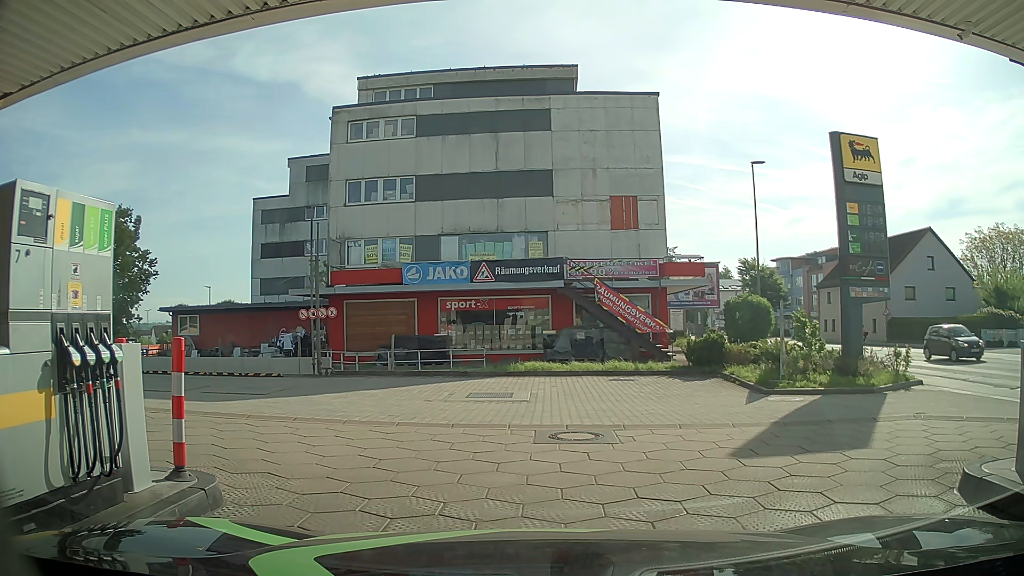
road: service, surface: paving_stones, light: Day
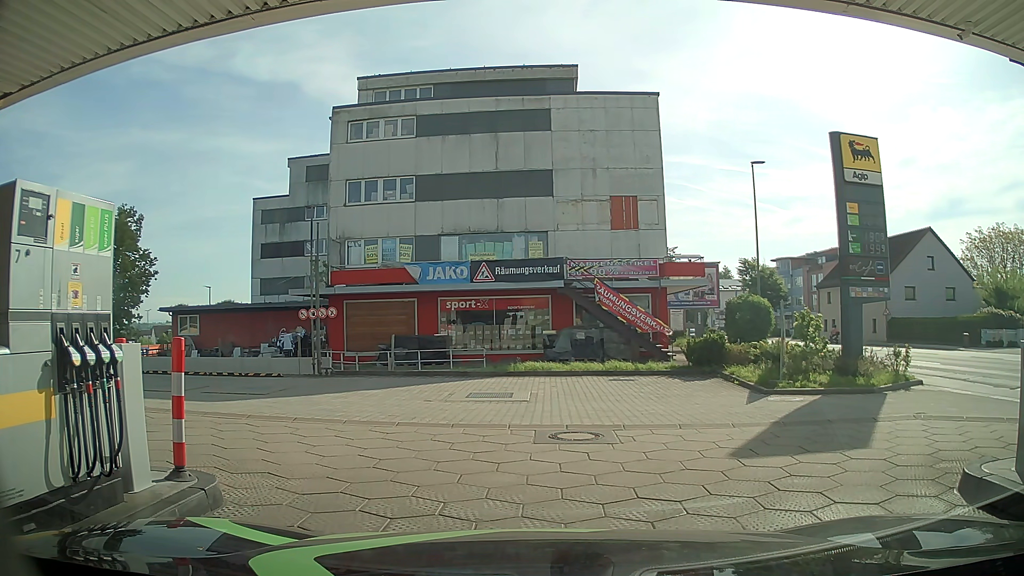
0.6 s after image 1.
(0.0, 0.0) m; 0°
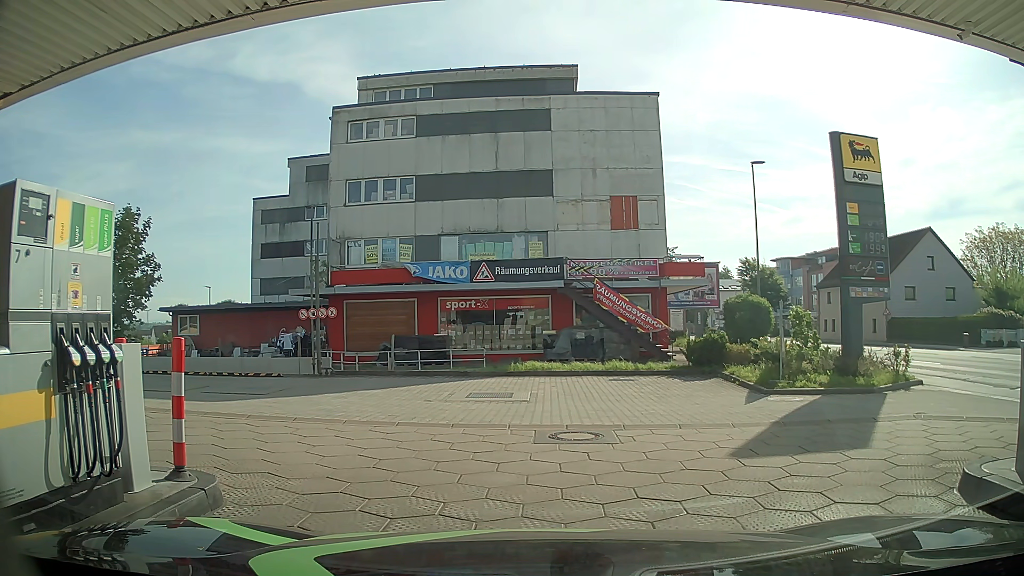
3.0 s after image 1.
(0.0, 0.0) m; 0°
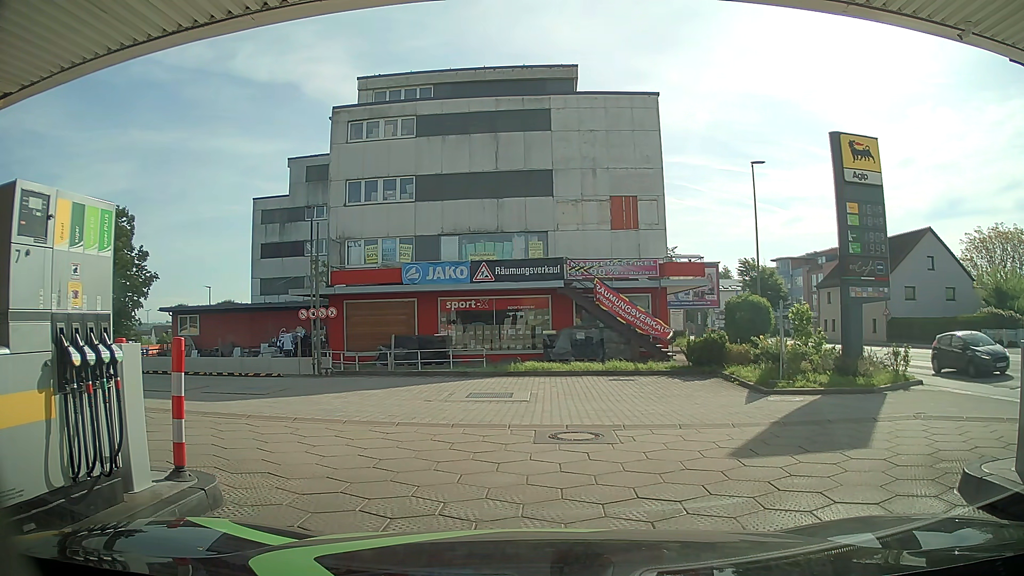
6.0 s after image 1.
(0.0, 0.0) m; 0°
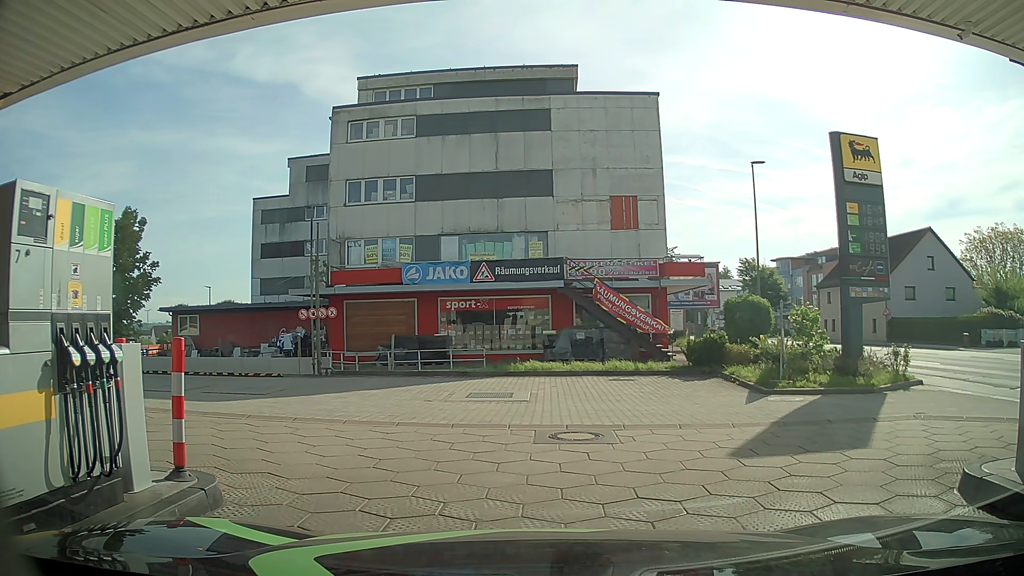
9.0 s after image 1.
(0.0, 0.0) m; 0°
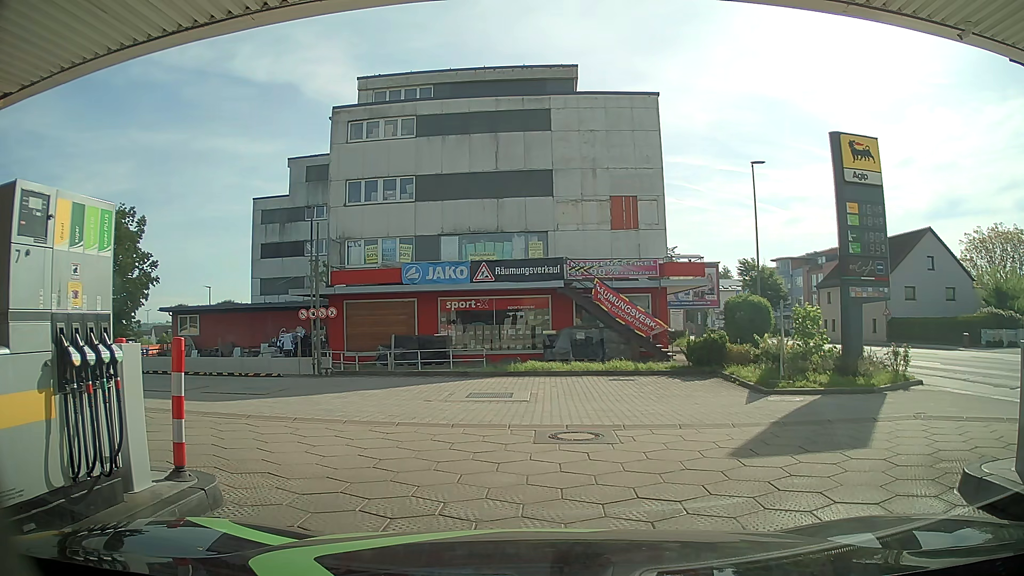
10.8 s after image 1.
(0.0, 0.0) m; 0°
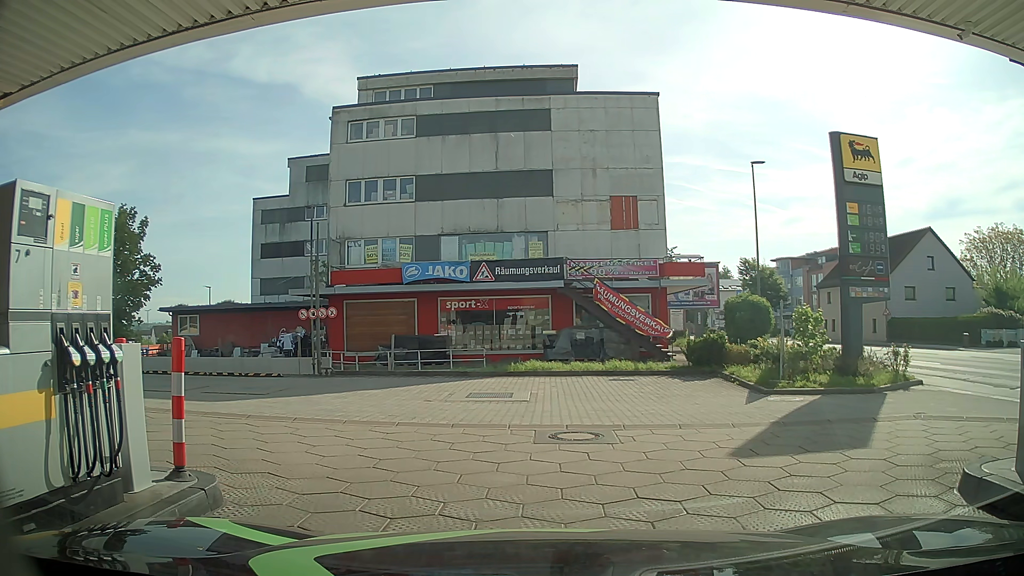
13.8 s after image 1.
(0.0, 0.0) m; 0°
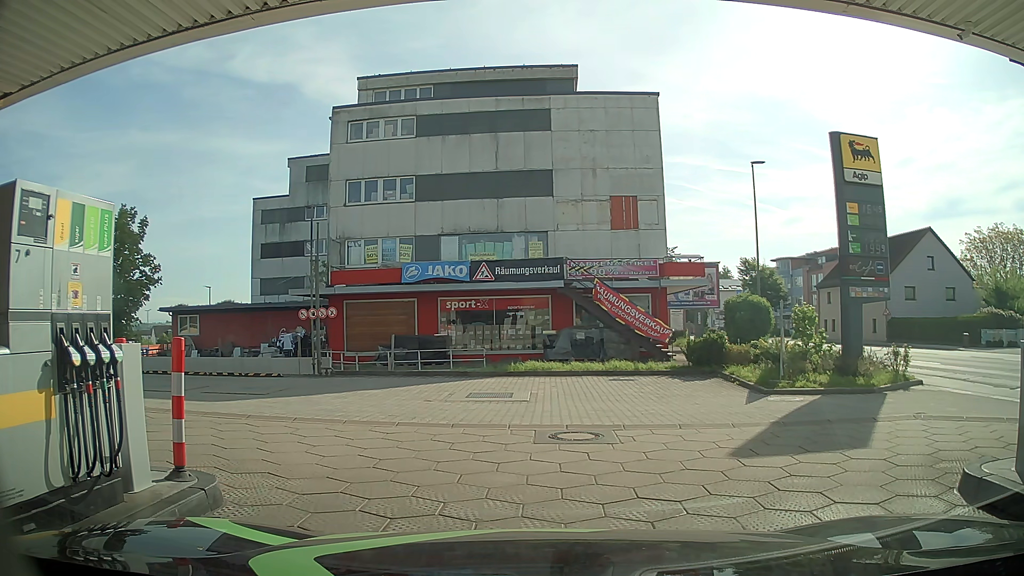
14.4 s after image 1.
(0.0, 0.0) m; 0°
